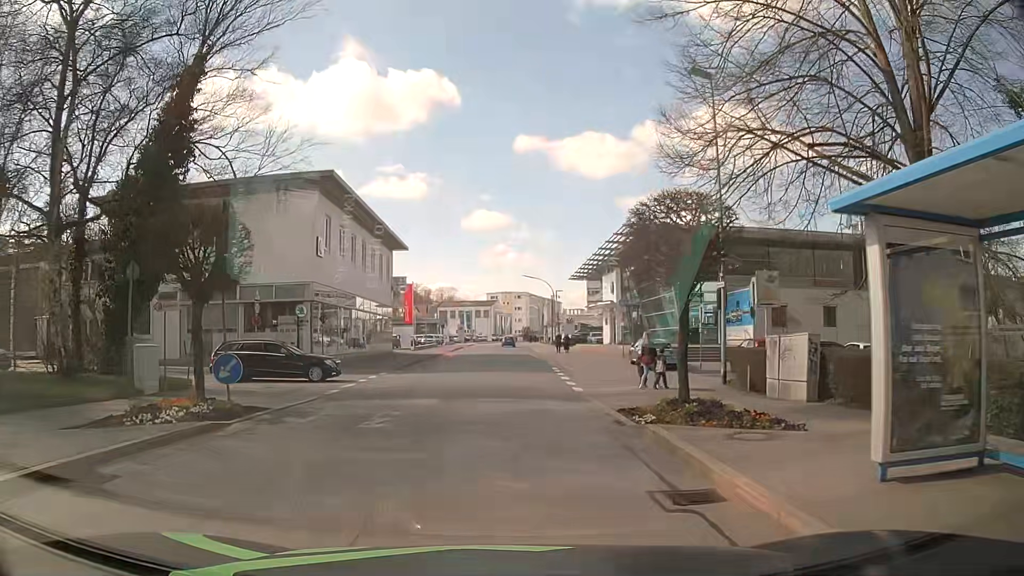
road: tertiary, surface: asphalt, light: Day
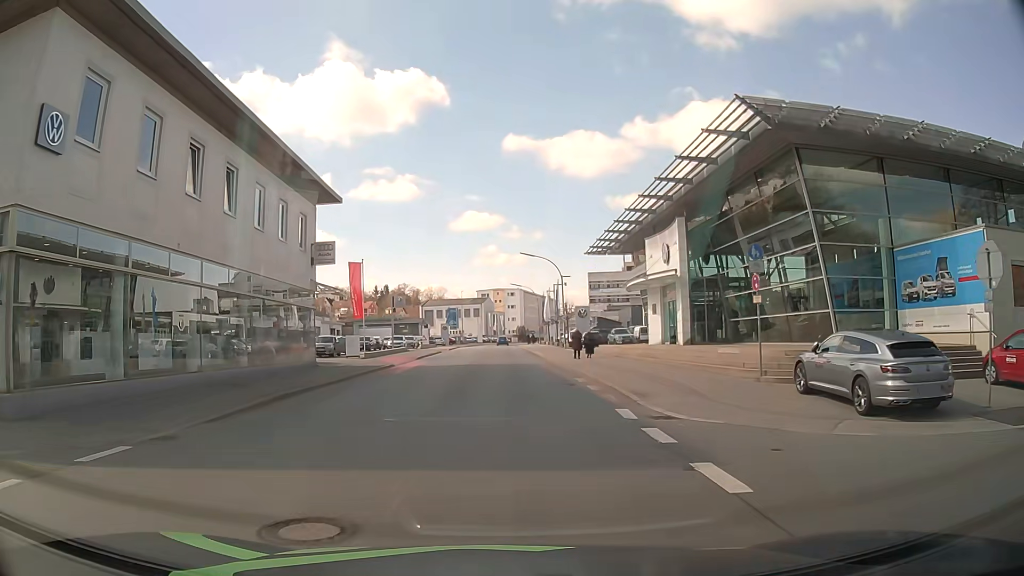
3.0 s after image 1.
(0.0, +21.8) m; +2°
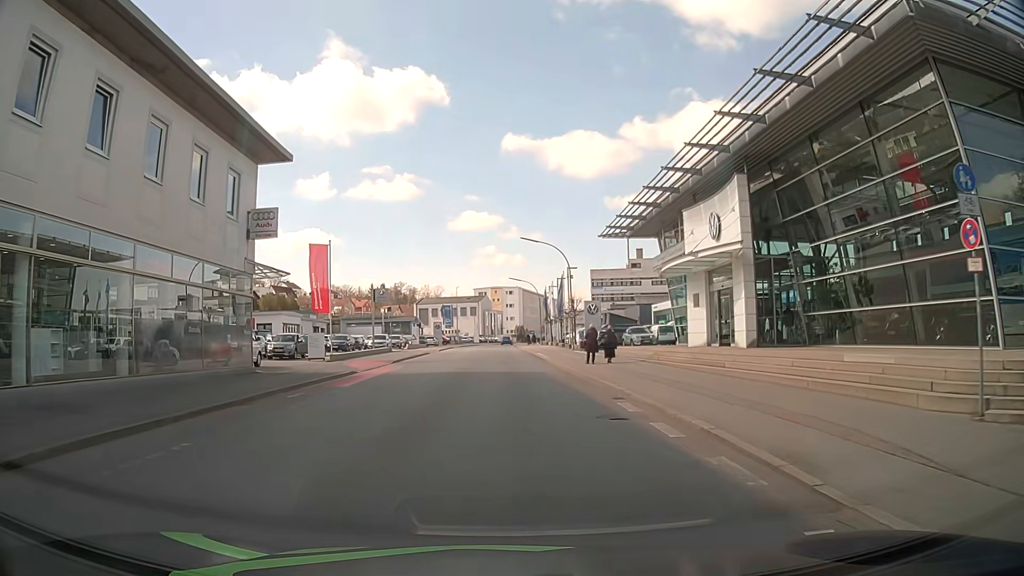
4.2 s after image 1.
(-0.2, +9.0) m; -1°
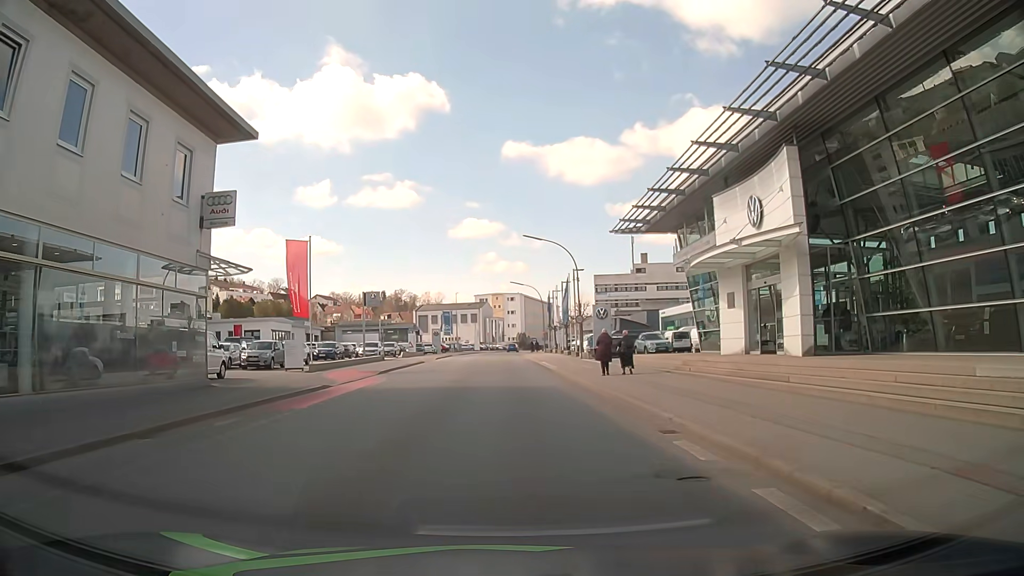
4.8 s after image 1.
(0.0, +4.6) m; 0°
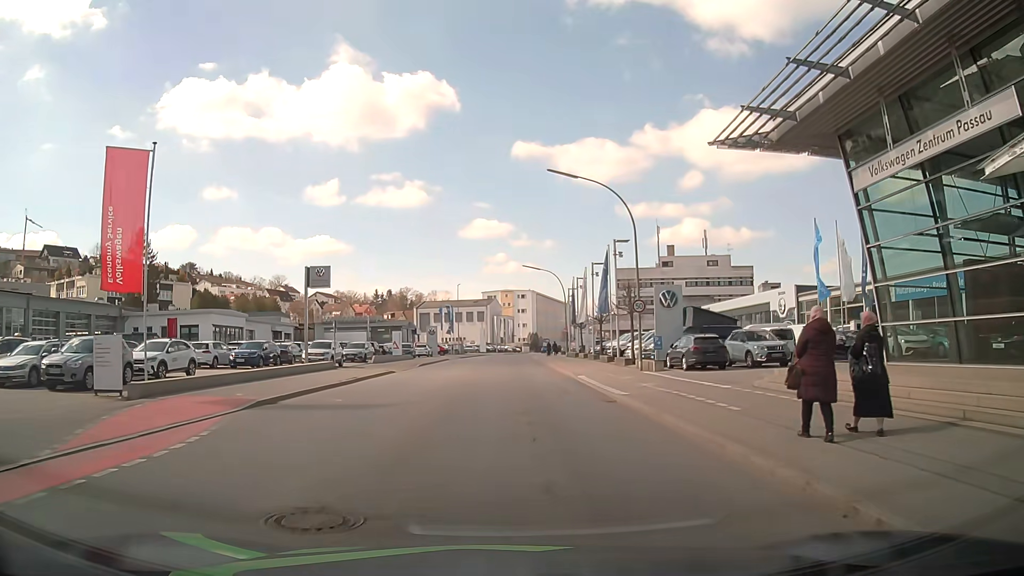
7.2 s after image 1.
(-0.2, +18.5) m; -1°
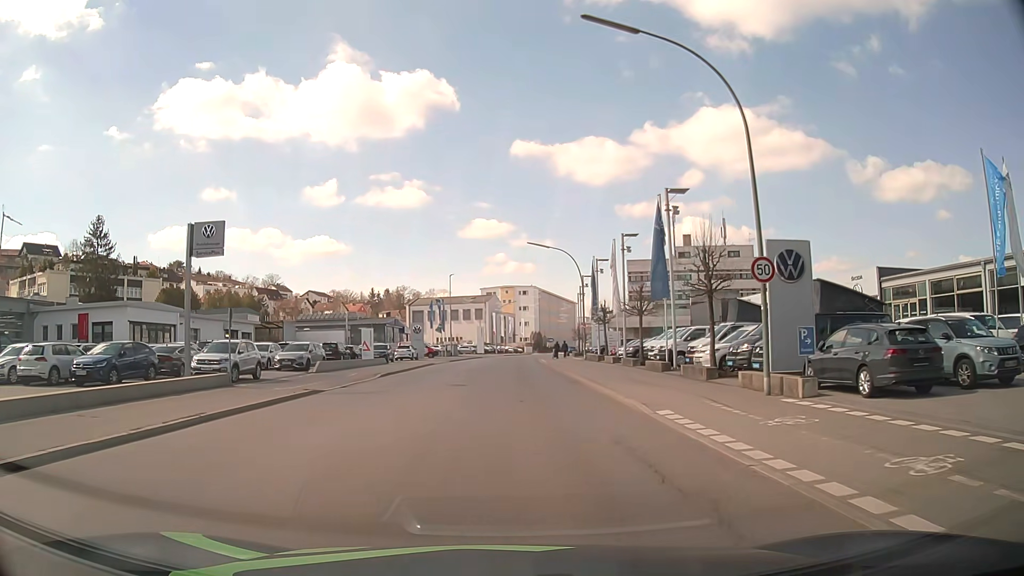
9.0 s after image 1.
(0.0, +14.6) m; 0°
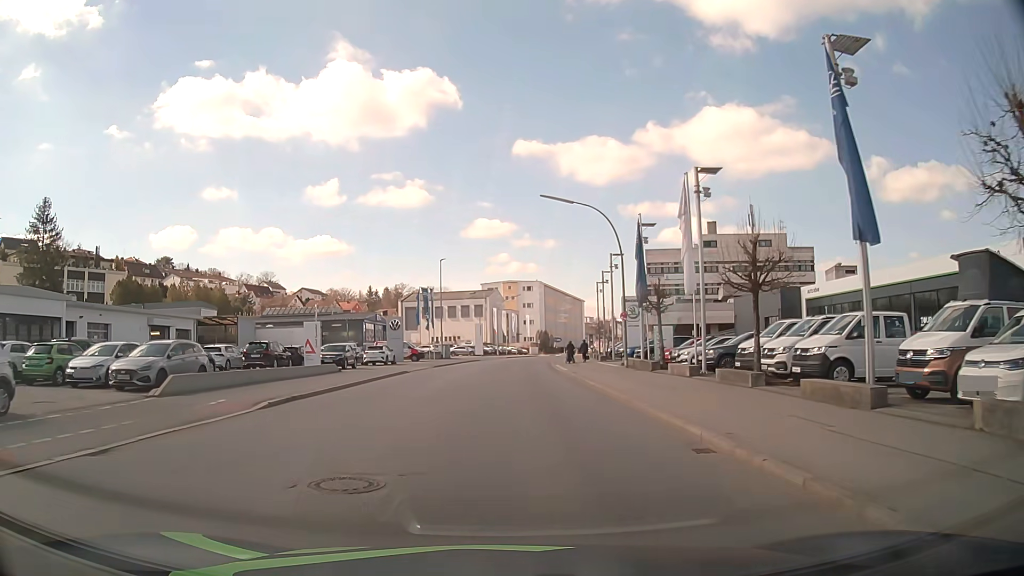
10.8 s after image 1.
(0.0, +16.1) m; 0°
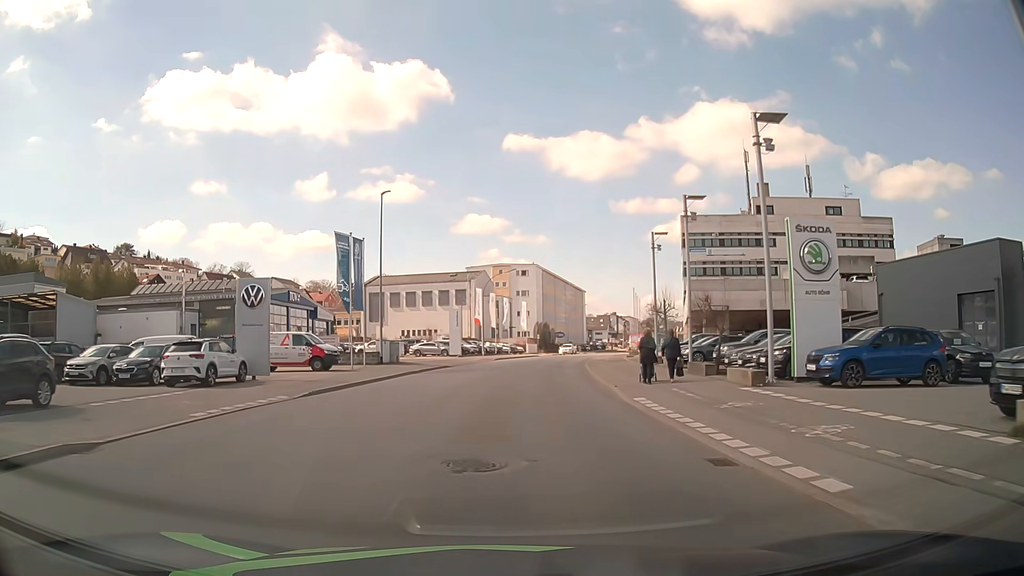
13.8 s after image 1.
(+0.1, +30.7) m; +1°
